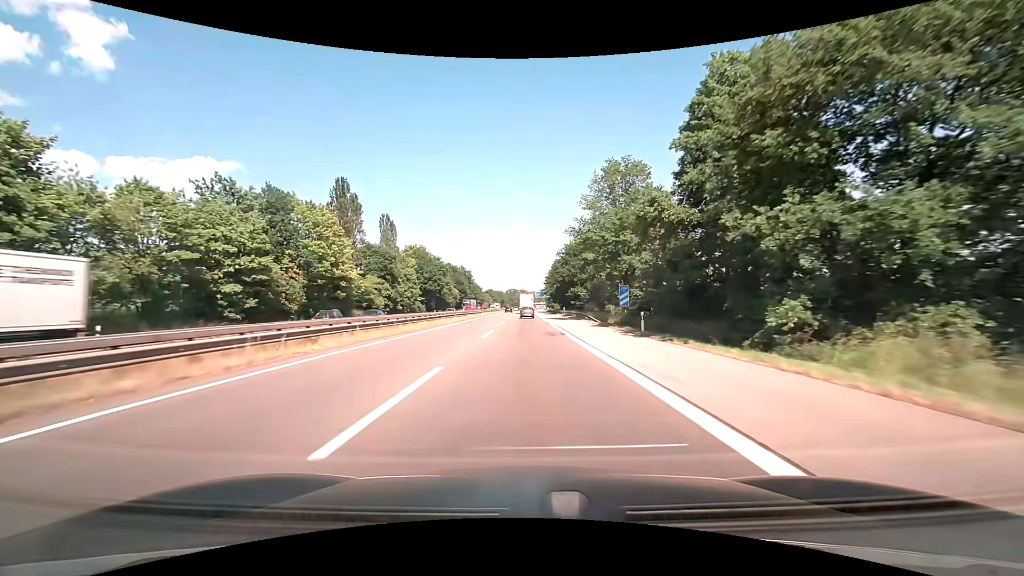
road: motorway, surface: asphalt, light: Day
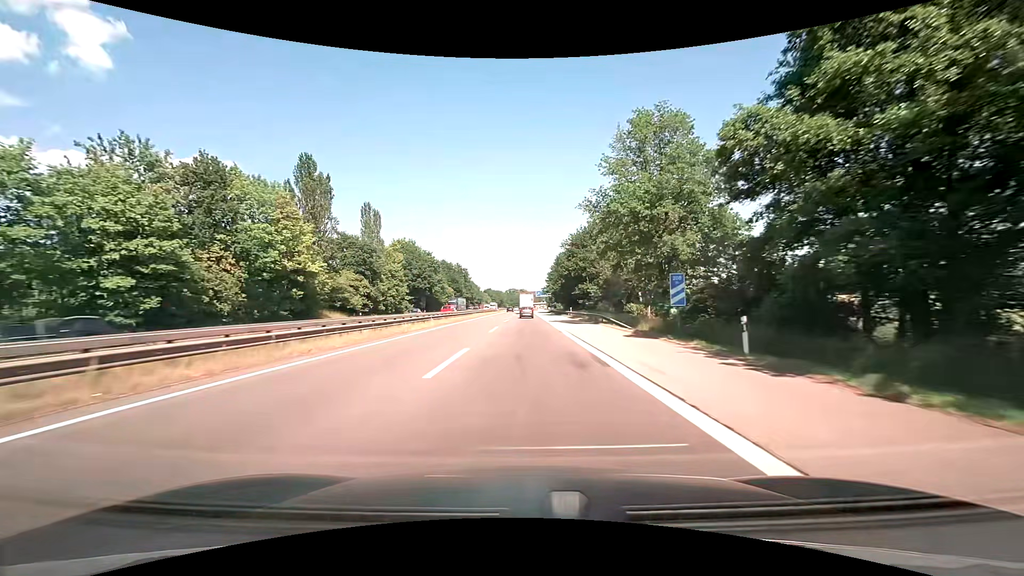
(0.0, +12.7) m; 0°
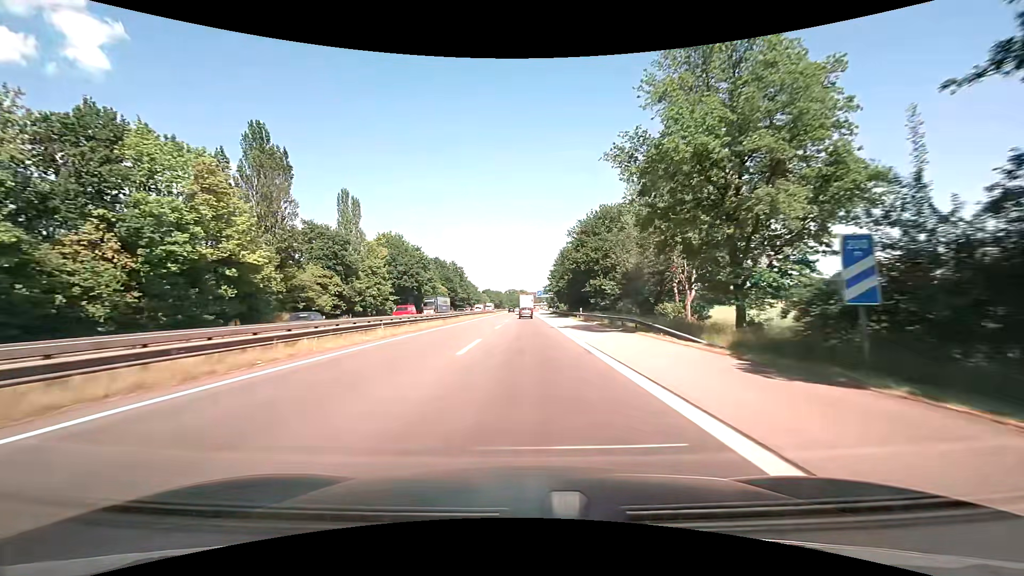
(0.0, +12.8) m; 0°
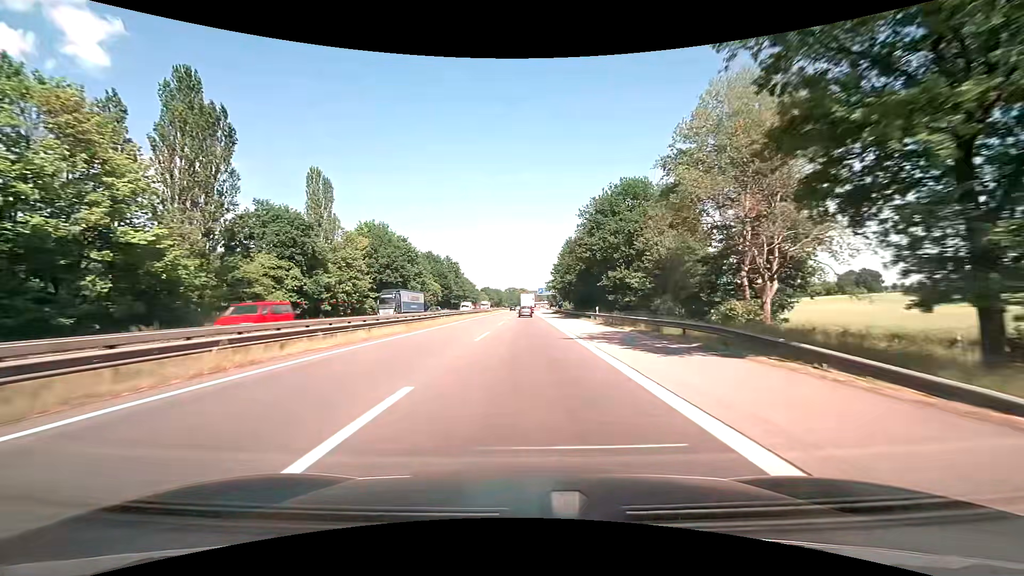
(0.0, +12.8) m; 0°
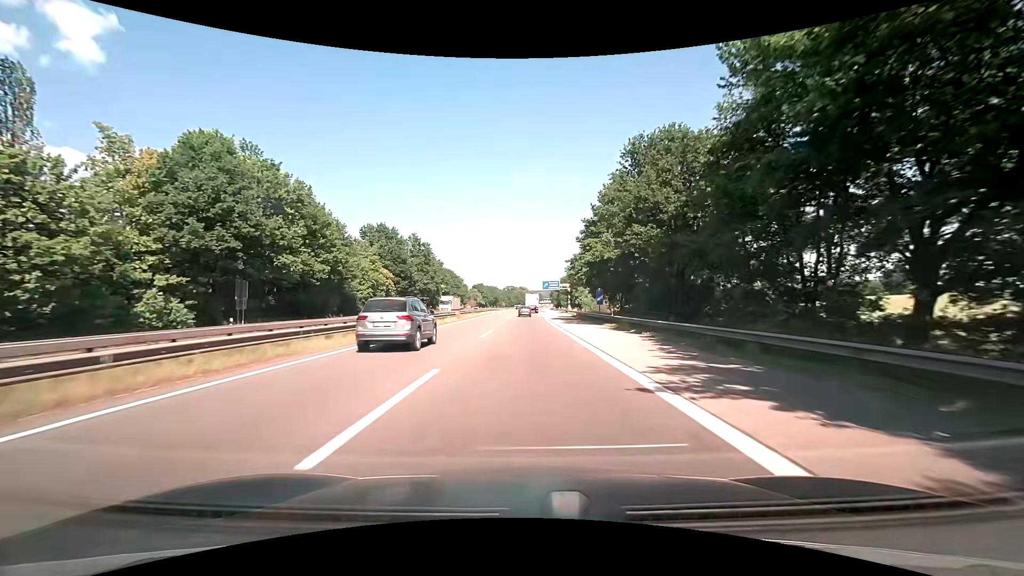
(-0.2, +50.7) m; 0°
